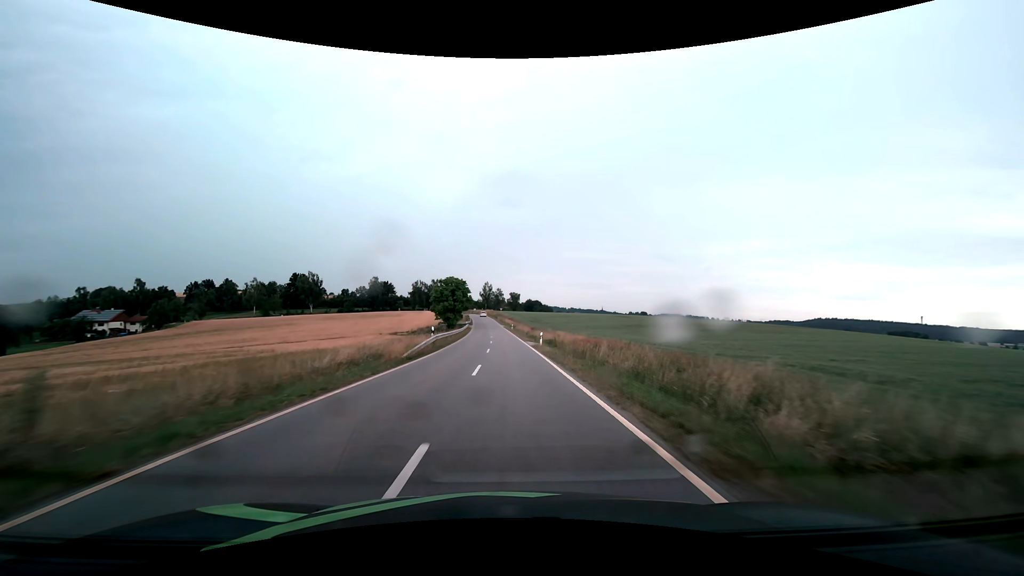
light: Day
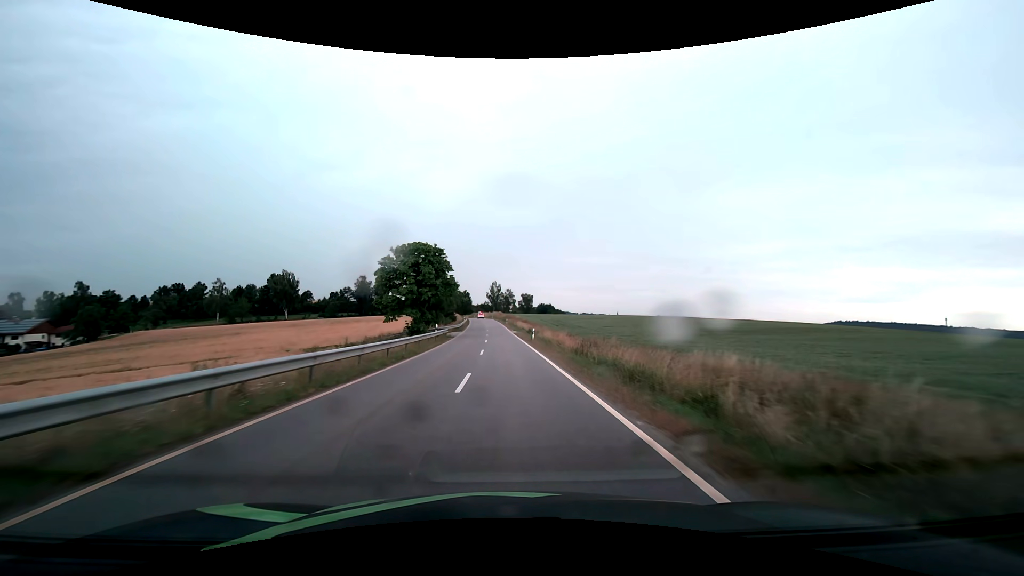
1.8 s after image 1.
(-0.3, +40.4) m; -1°
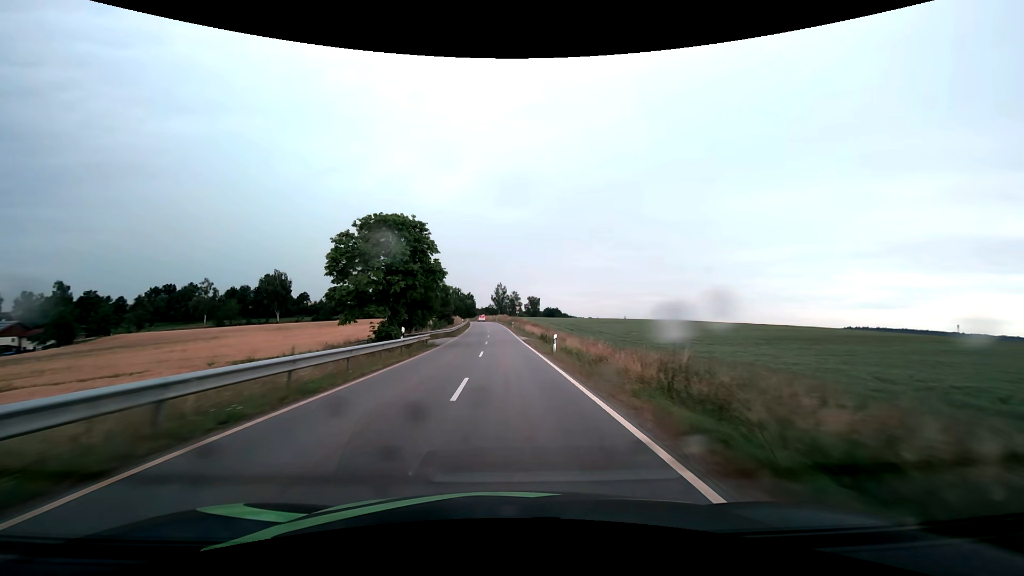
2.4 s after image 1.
(-0.1, +13.2) m; -1°
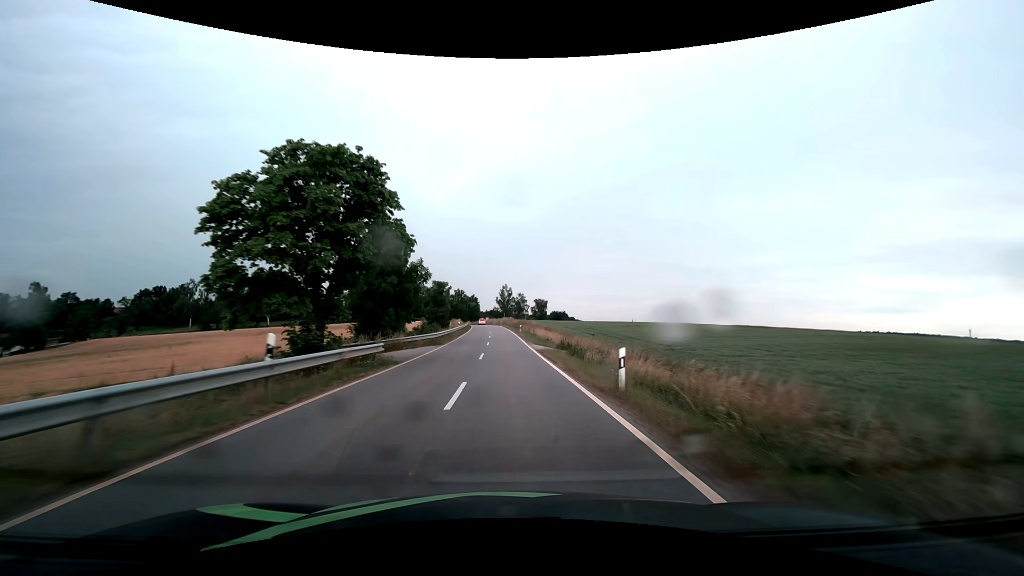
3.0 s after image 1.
(0.0, +13.1) m; 0°
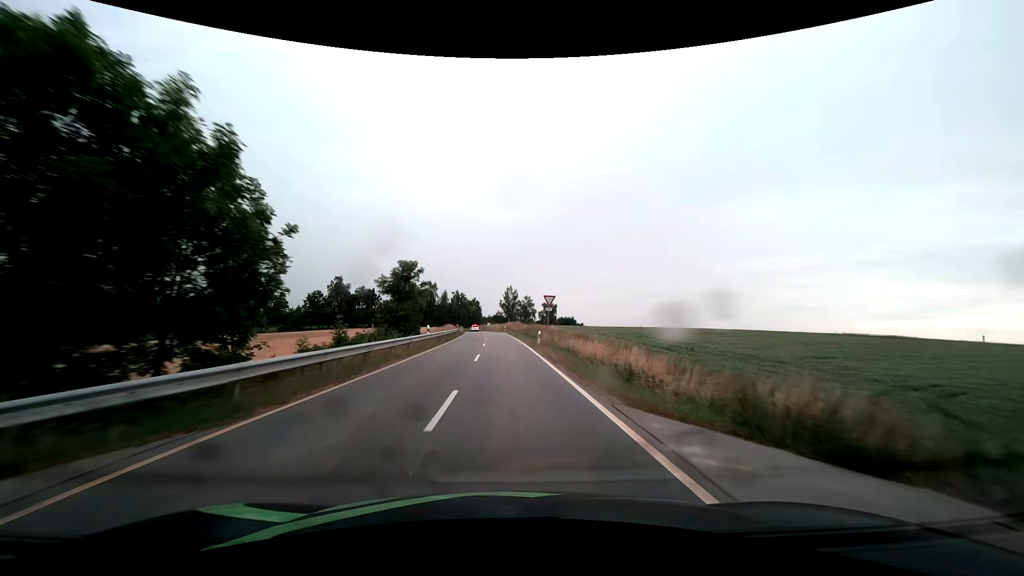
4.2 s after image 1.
(-0.2, +26.0) m; -1°
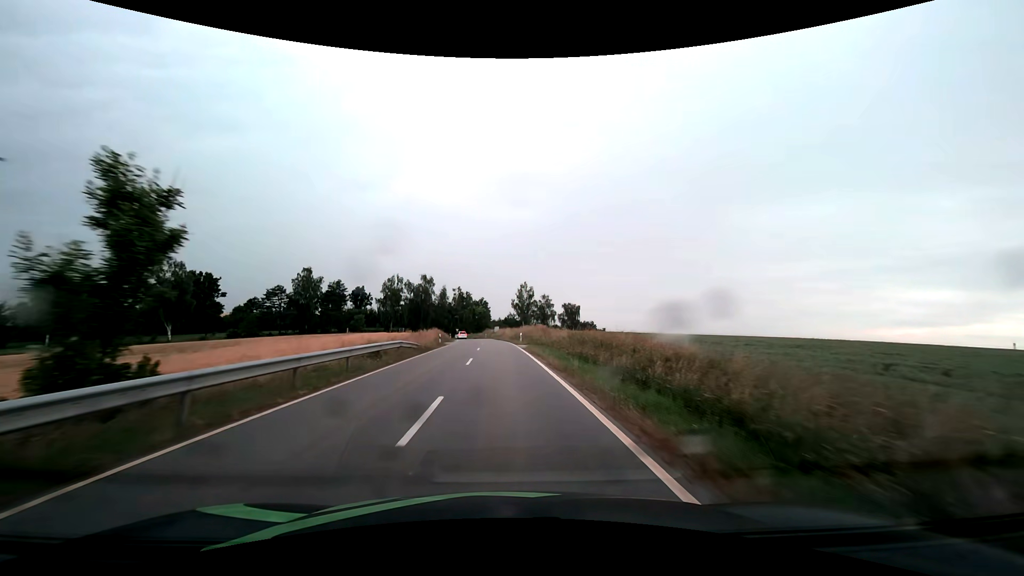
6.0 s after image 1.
(-0.4, +37.0) m; -2°
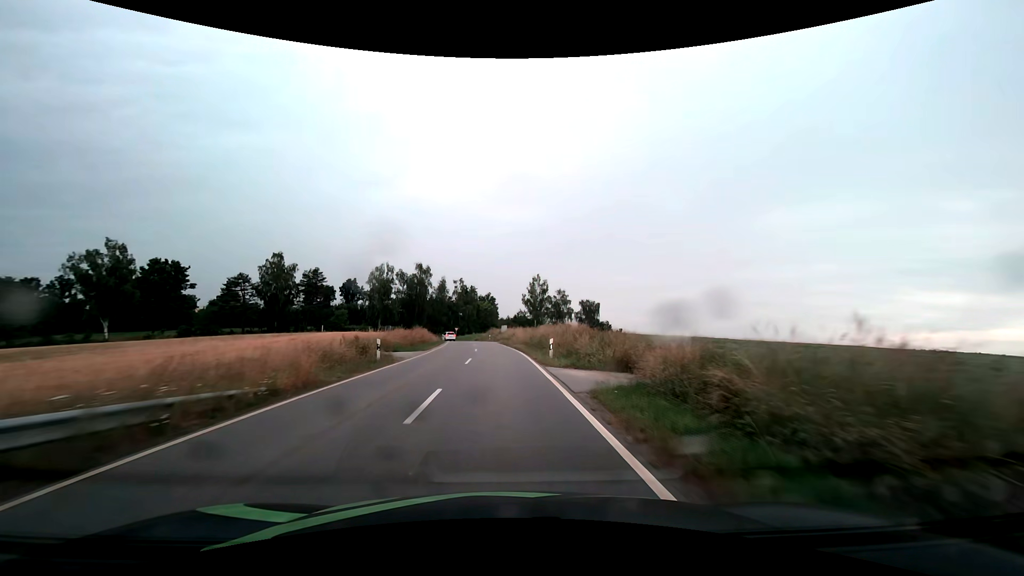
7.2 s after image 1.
(-0.2, +22.9) m; -1°
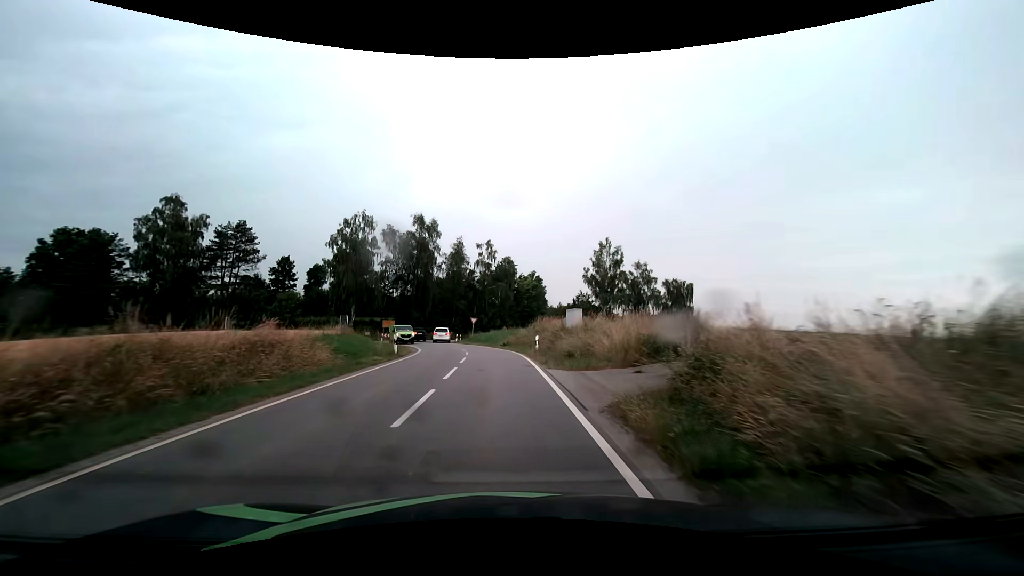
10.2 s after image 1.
(-1.5, +48.8) m; -5°
(0, +10) (-1, +20) (-1, +30) (-3, +40) (-6, +49) (-8, +59) (-6, +69) (+1, +76) (+9, +81) (+18, +87) m
